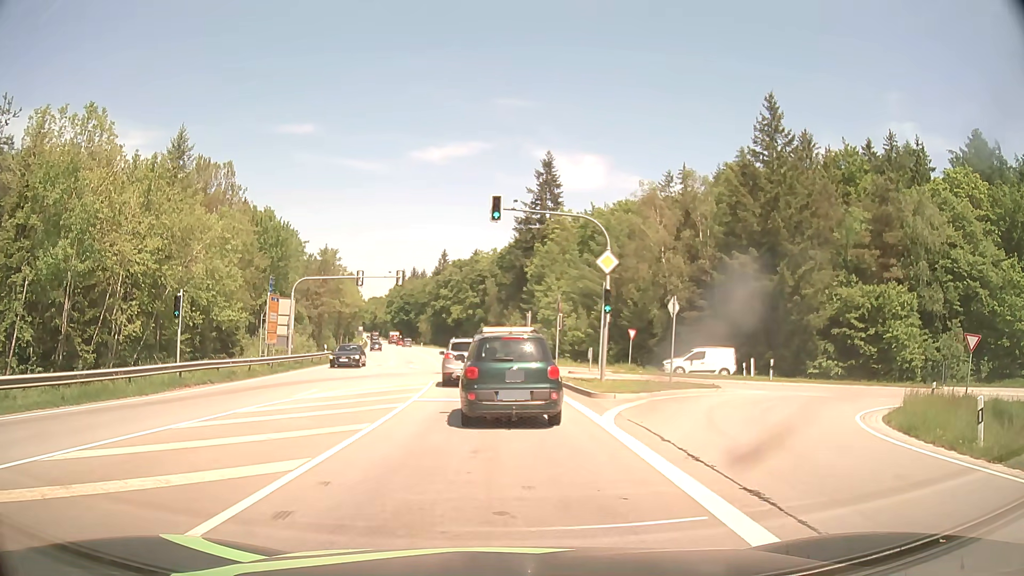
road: secondary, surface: asphalt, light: Day
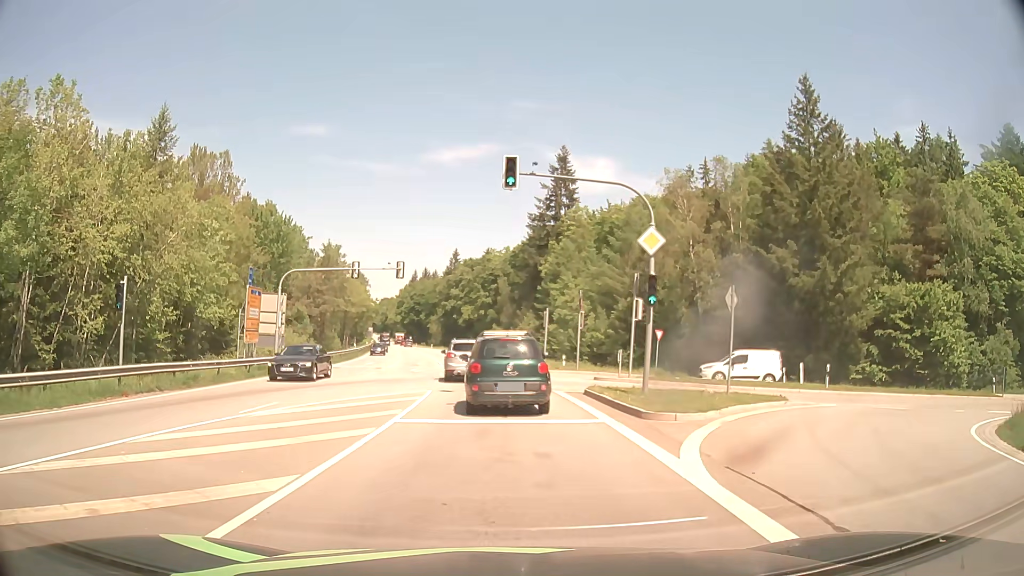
(0.0, +5.4) m; 0°
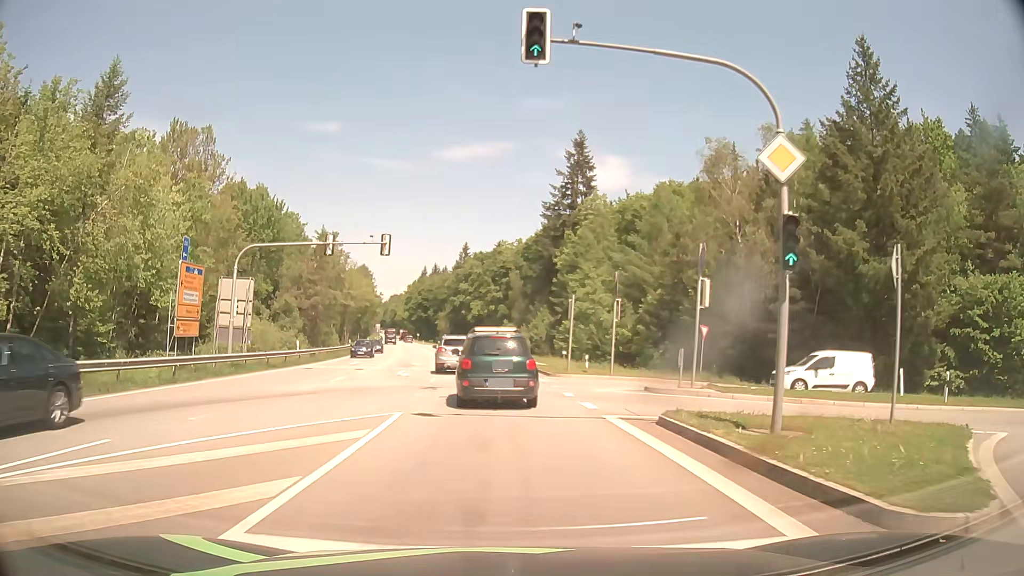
(-0.1, +8.8) m; -1°
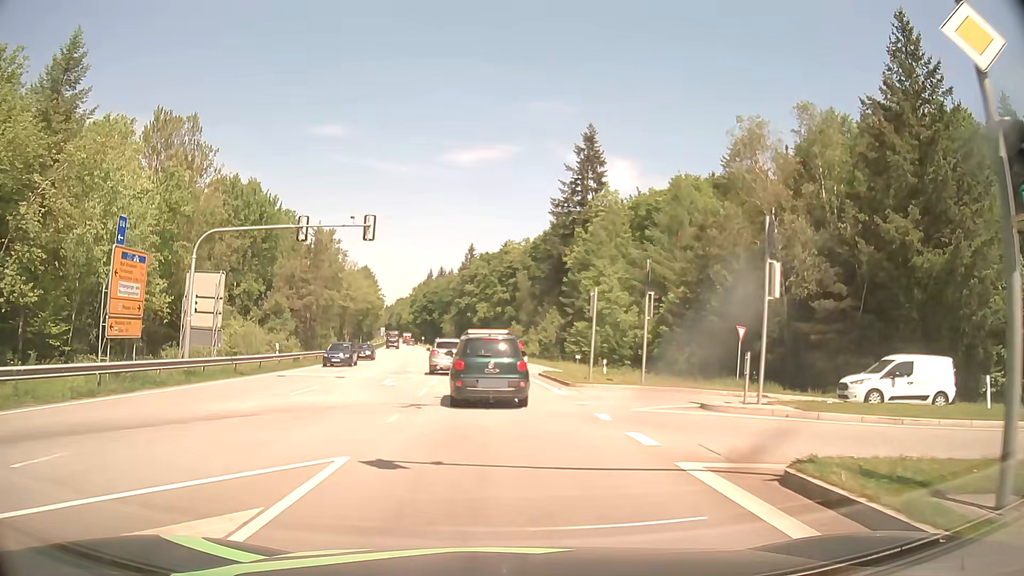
(0.0, +5.4) m; -1°
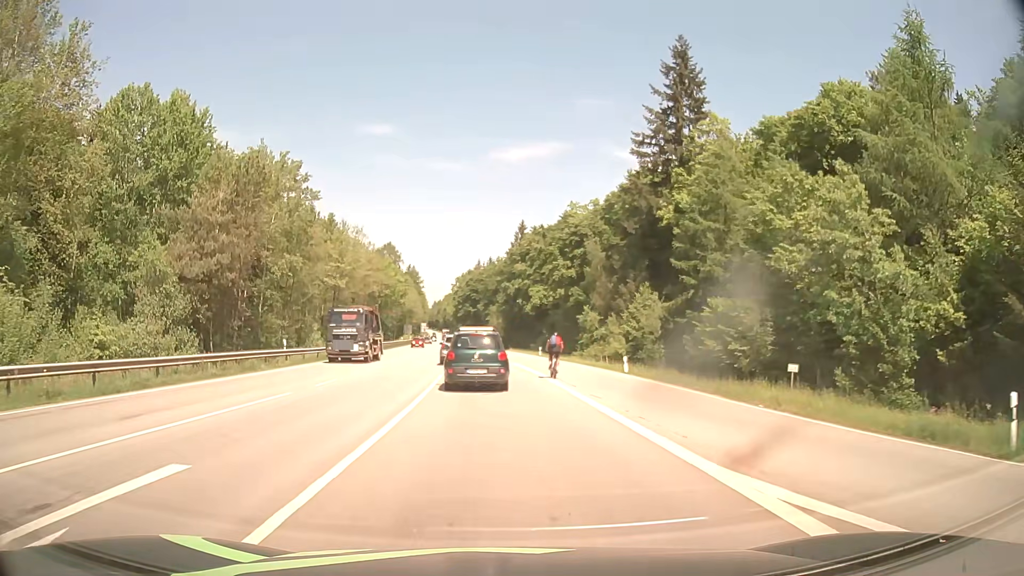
(-1.3, +33.4) m; -4°
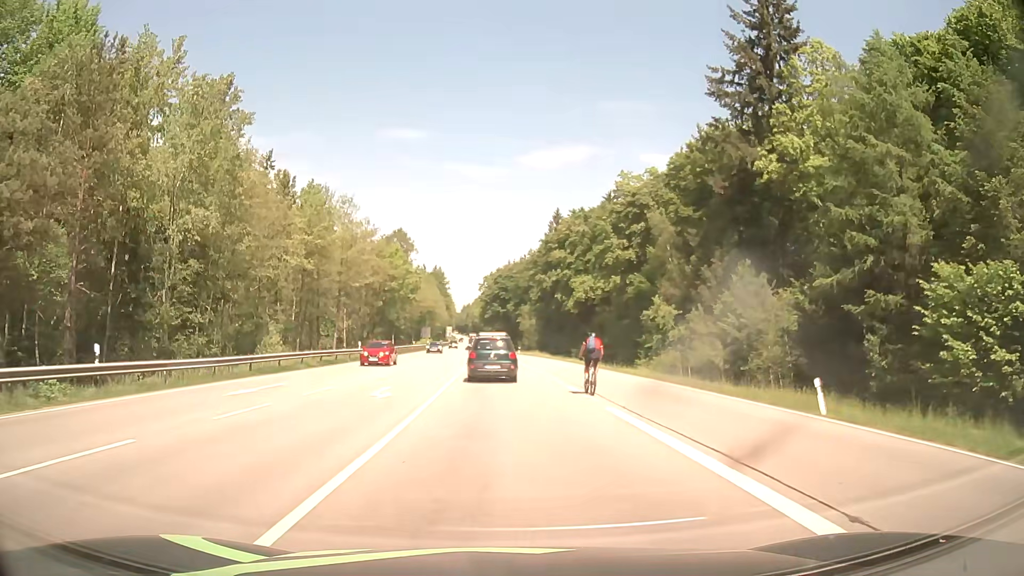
(-0.4, +20.7) m; -2°
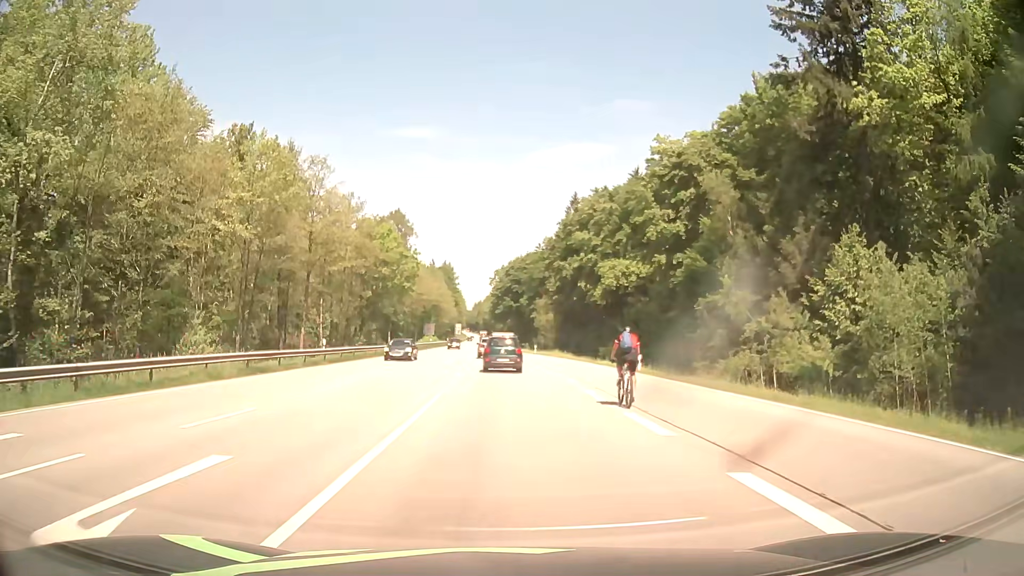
(-0.1, +13.7) m; -1°
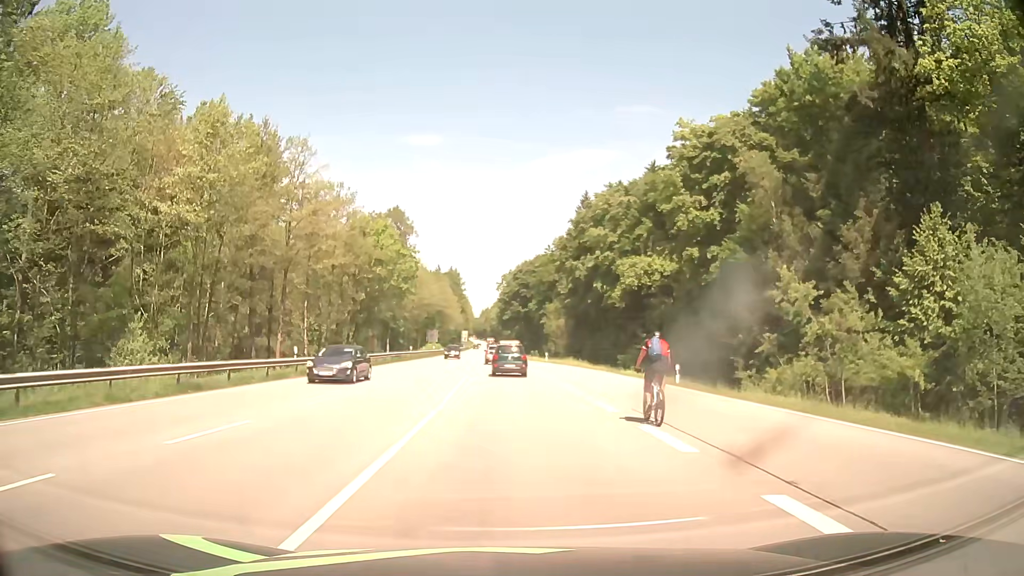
(0.0, +6.9) m; -1°
